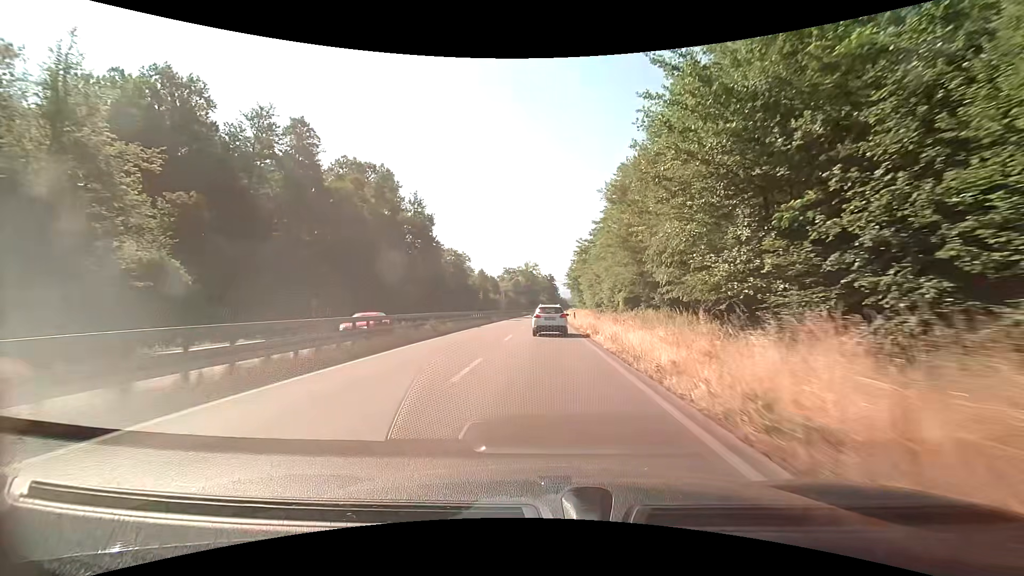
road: trunk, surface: asphalt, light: Day
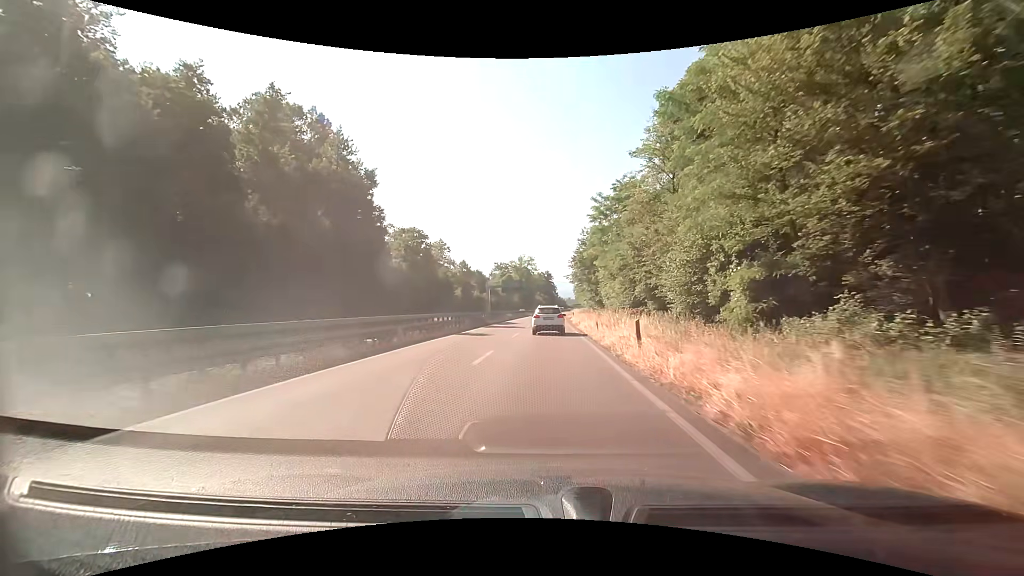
(+0.1, +33.0) m; 0°
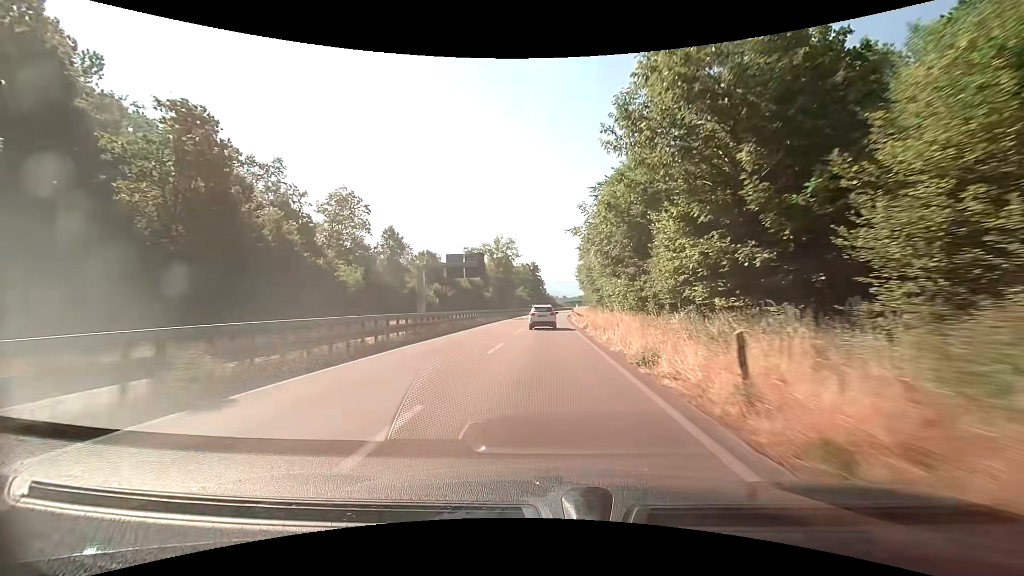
(+0.7, +57.3) m; +2°
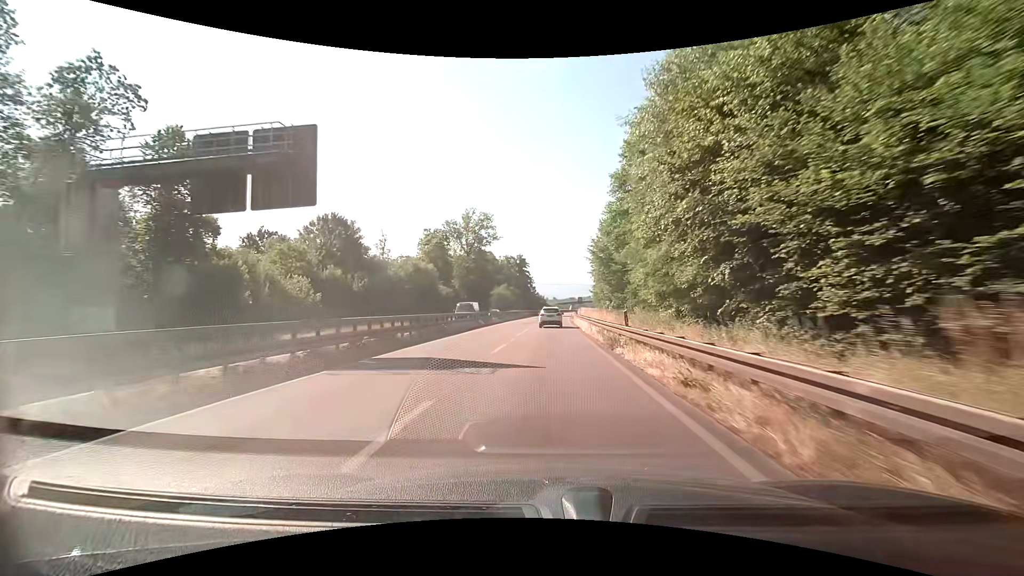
(+0.4, +47.9) m; +1°
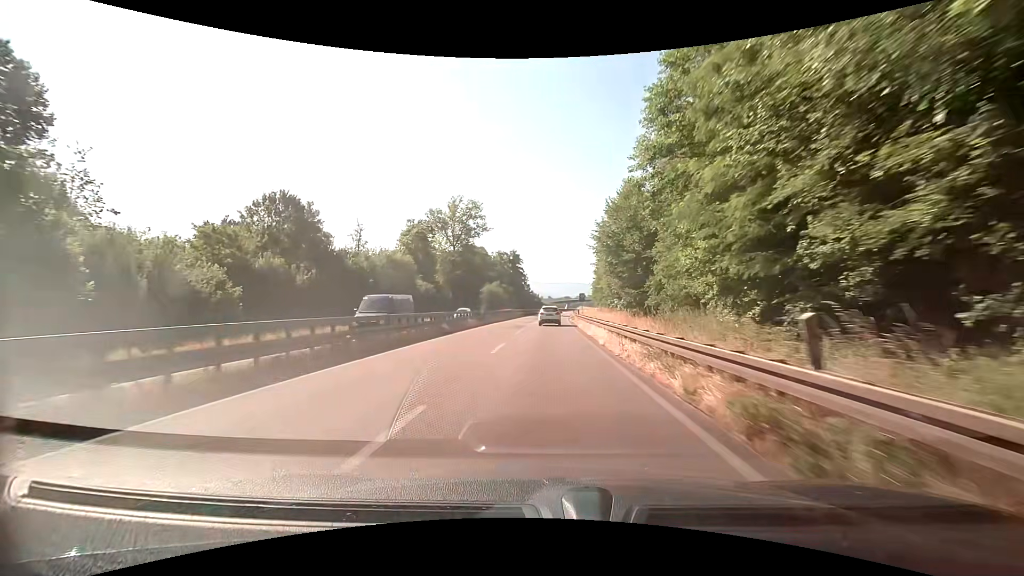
(+0.1, +12.2) m; +1°
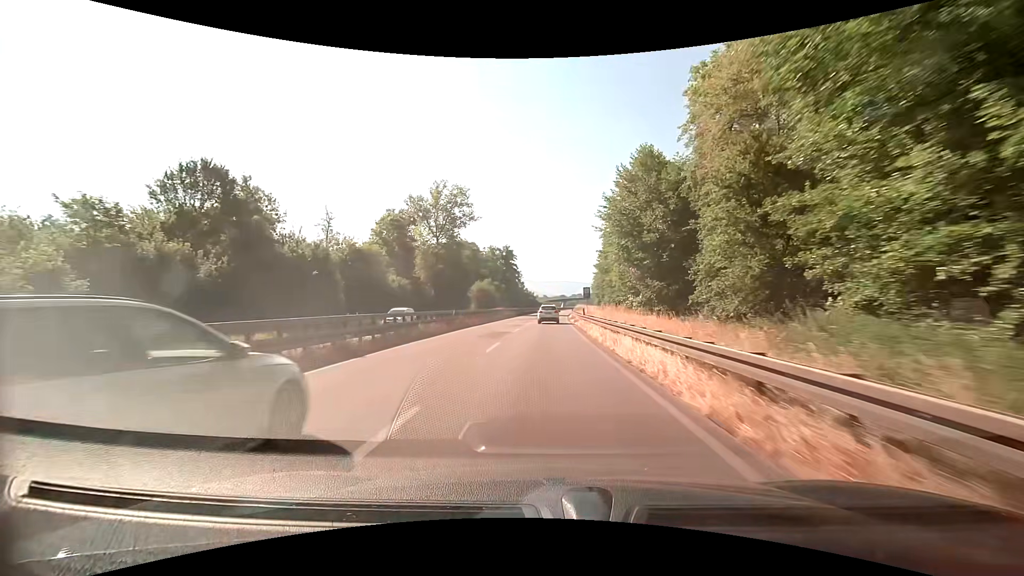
(+0.1, +12.3) m; 0°
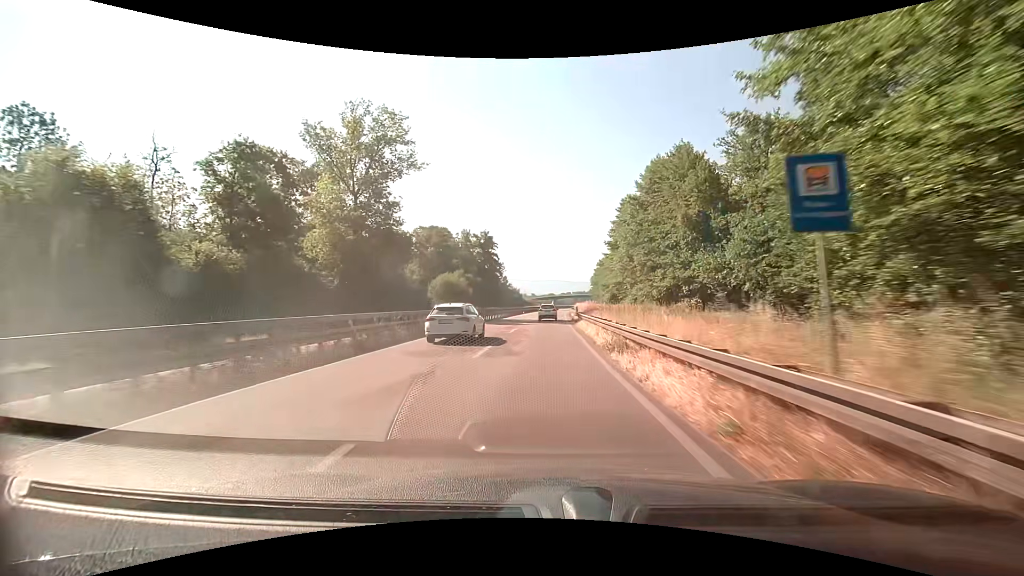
(+0.5, +37.6) m; +1°
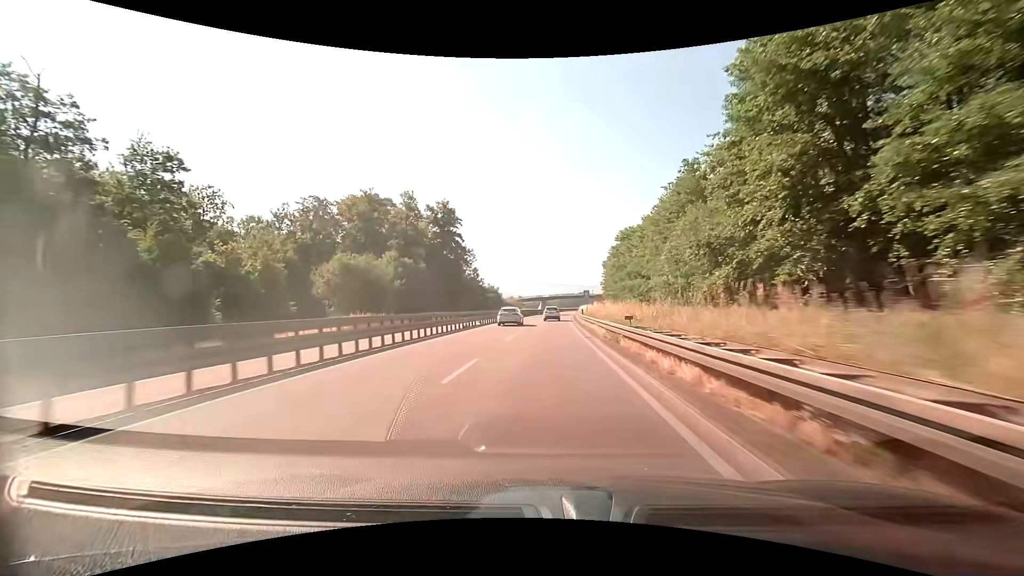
(+0.6, +52.4) m; +1°
(0, +10) (0, +20) (0, +30) (0, +40) (+1, +50) (+1, +60) (+2, +70) (+2, +80) (+3, +90) (+3, +100) m
